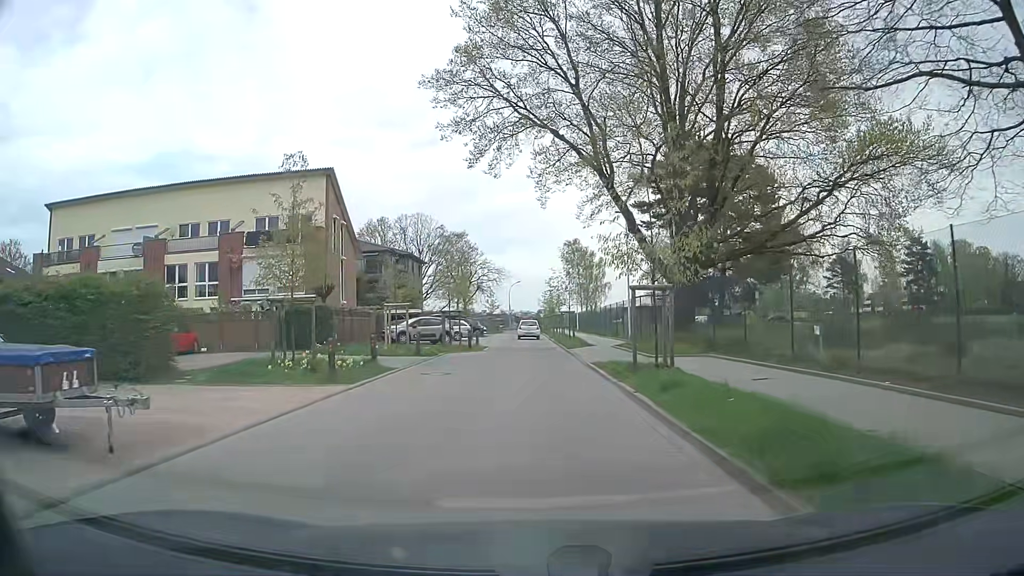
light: Day
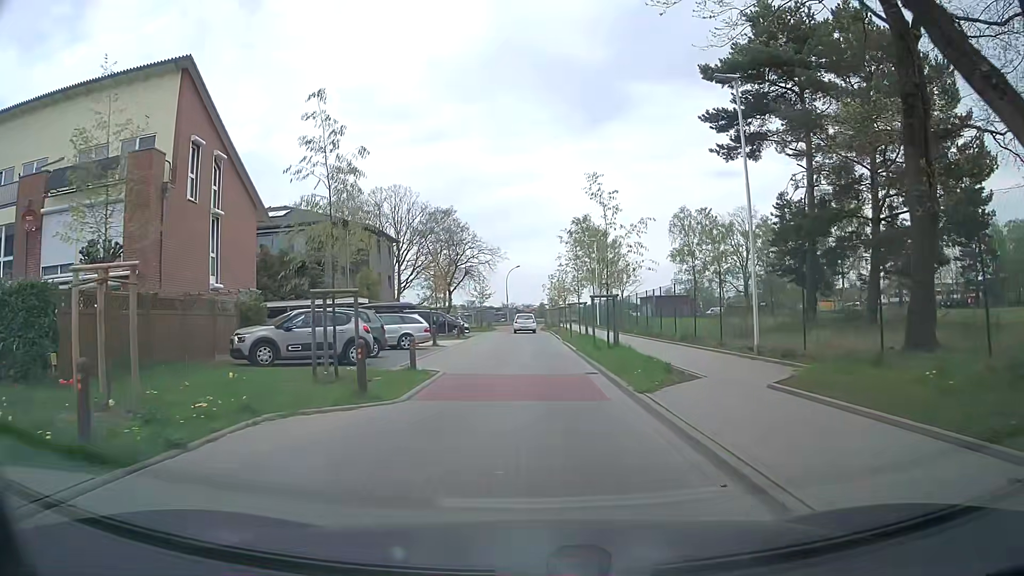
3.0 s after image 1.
(-0.2, +19.9) m; -1°
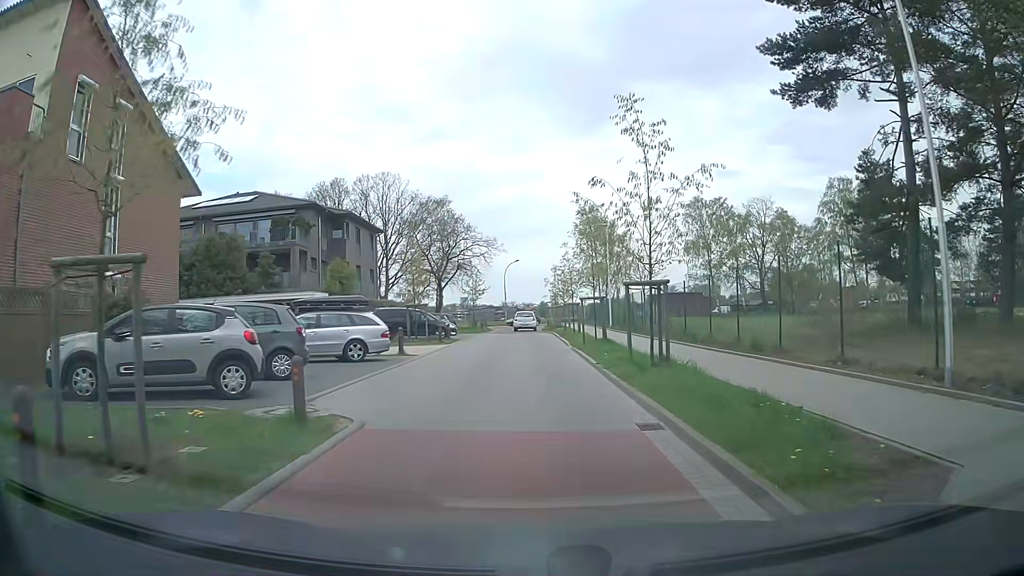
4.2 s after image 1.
(0.0, +7.9) m; 0°
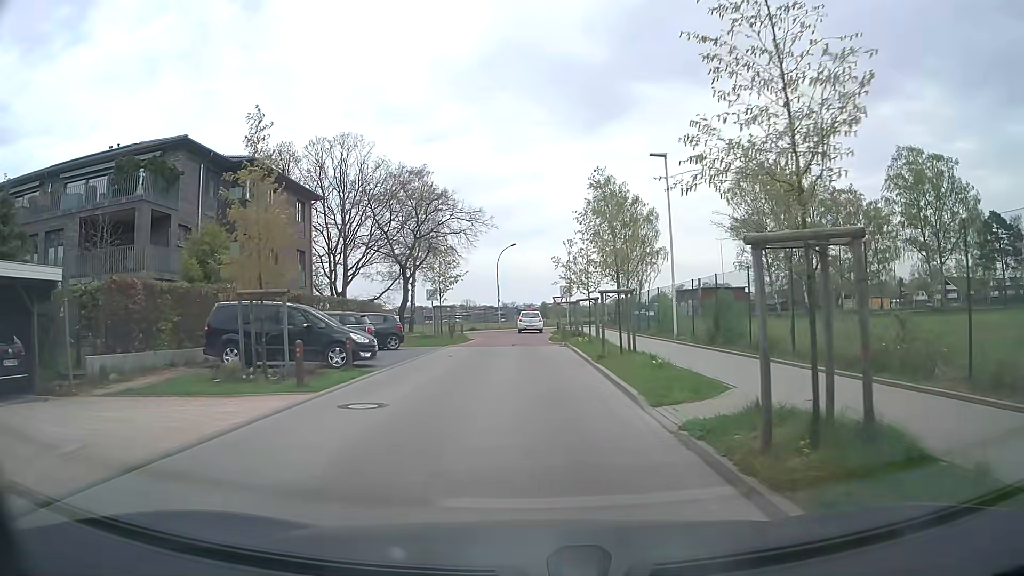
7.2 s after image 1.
(0.0, +19.5) m; 0°
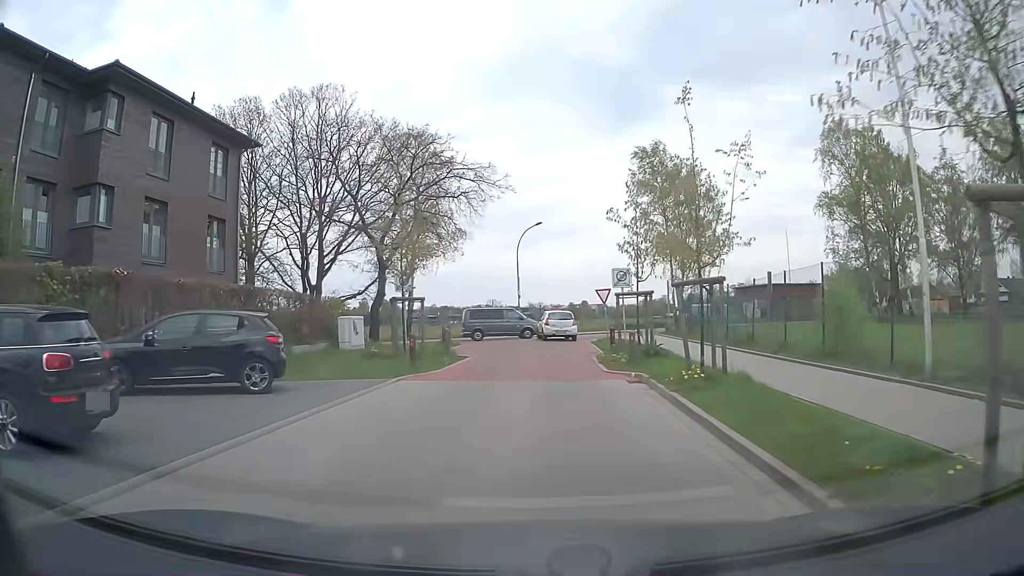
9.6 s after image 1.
(-0.2, +15.1) m; -3°
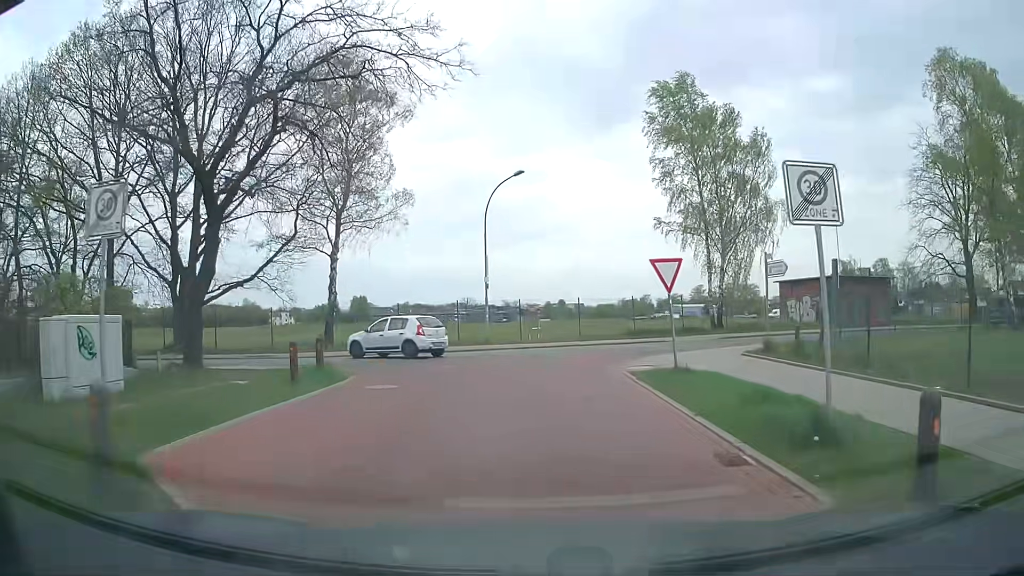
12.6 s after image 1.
(0.0, +17.3) m; +2°
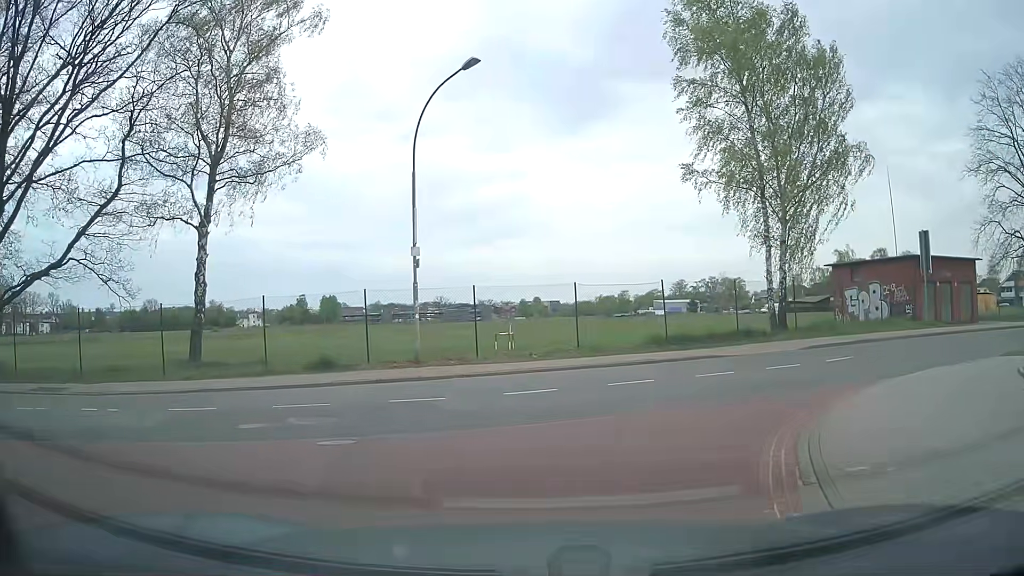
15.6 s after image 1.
(+0.2, +13.4) m; +2°
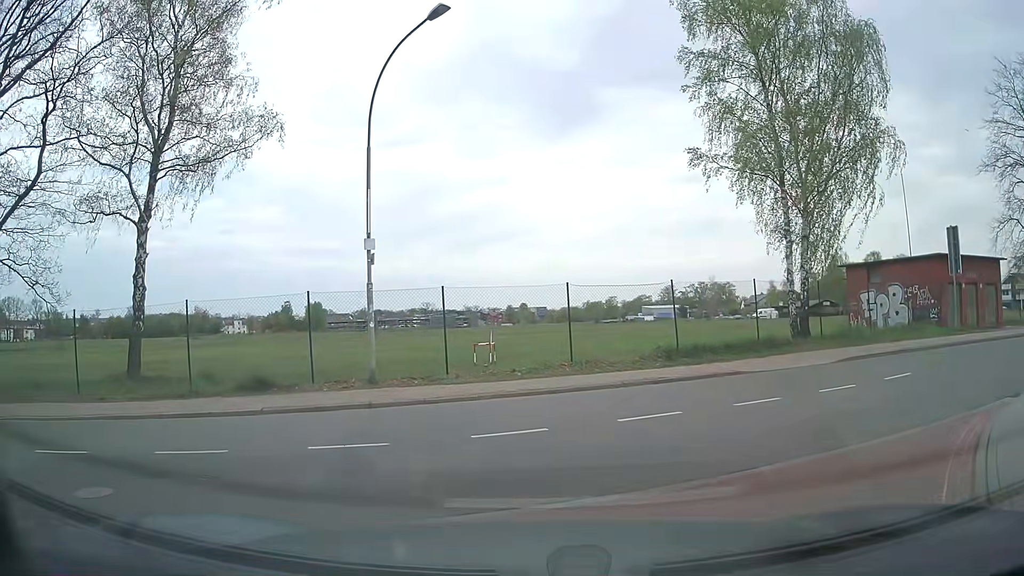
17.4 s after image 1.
(+0.1, +3.4) m; +3°
